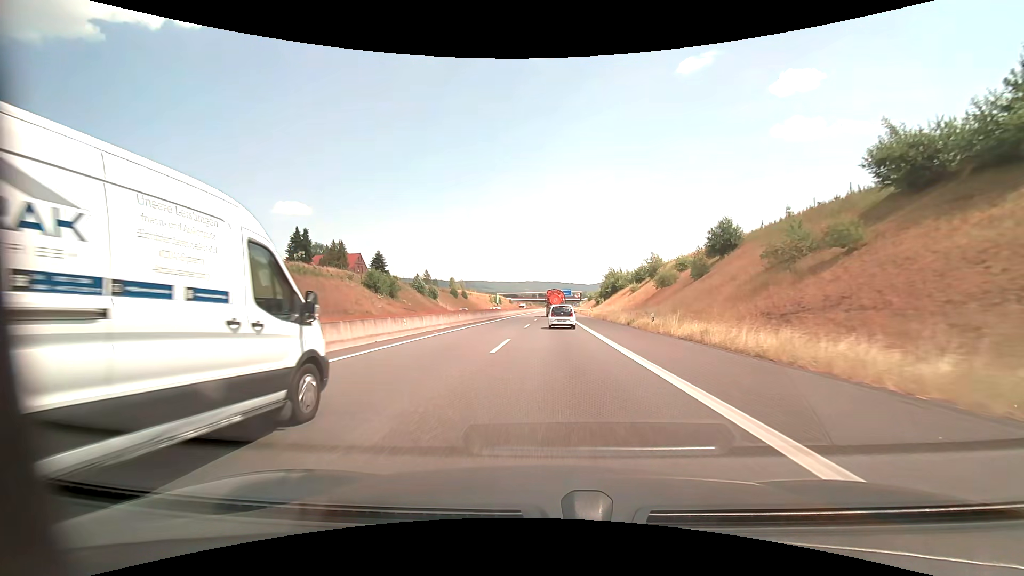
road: motorway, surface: asphalt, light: Day
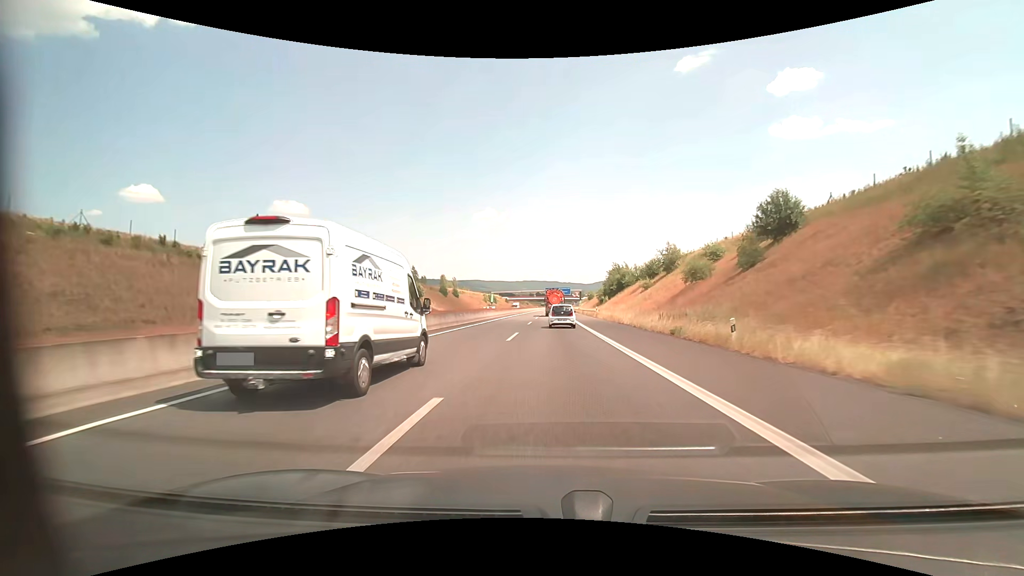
(0.0, +13.2) m; 0°
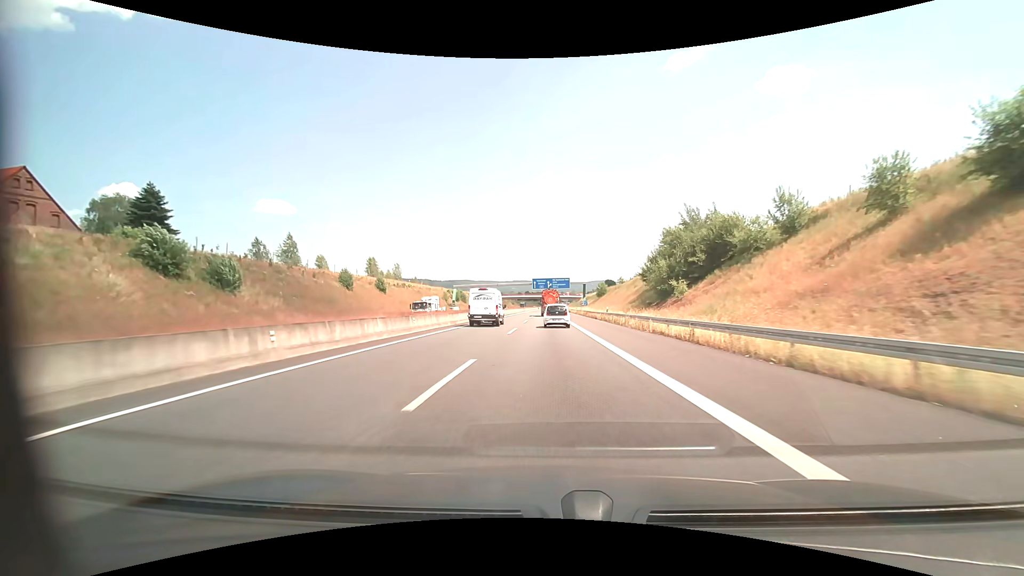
(+0.8, +67.5) m; +1°
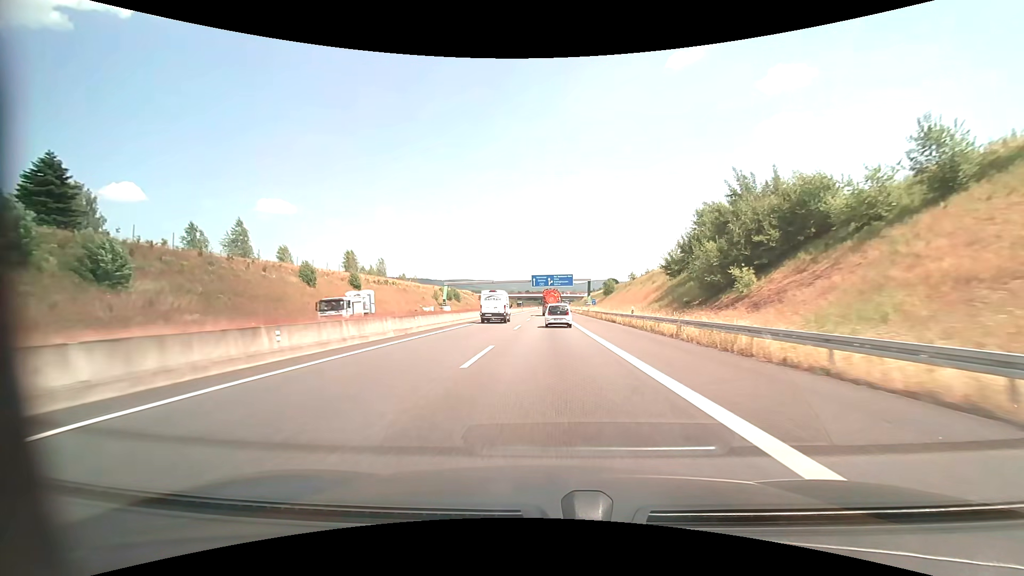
(0.0, +13.7) m; 0°
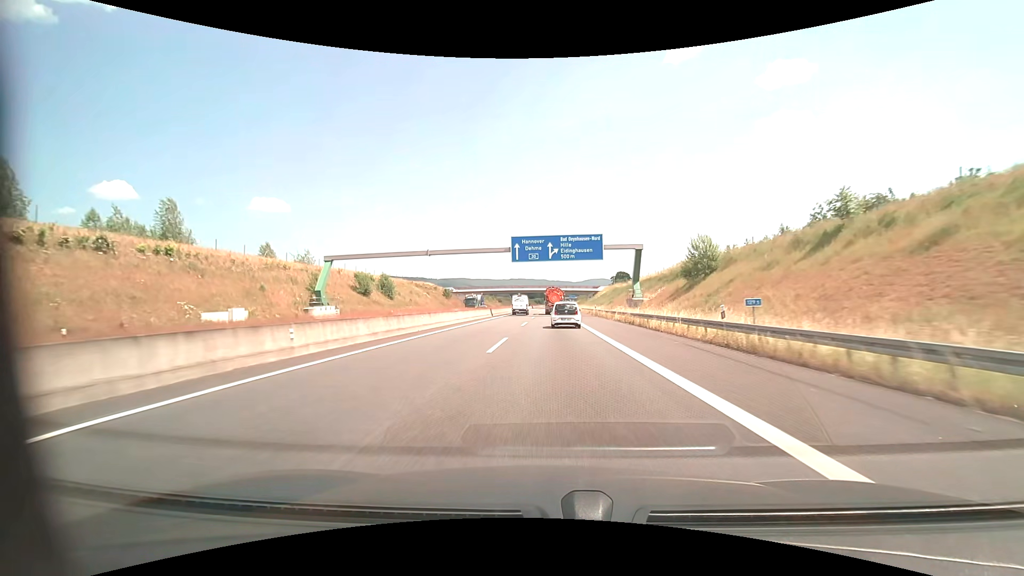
(0.0, +69.5) m; 0°
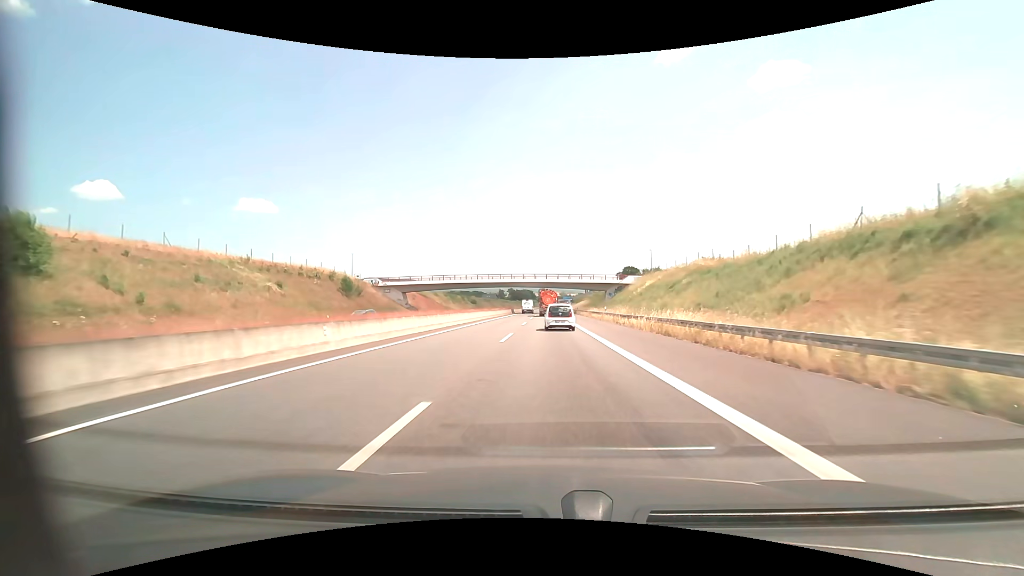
(+0.5, +67.3) m; +1°
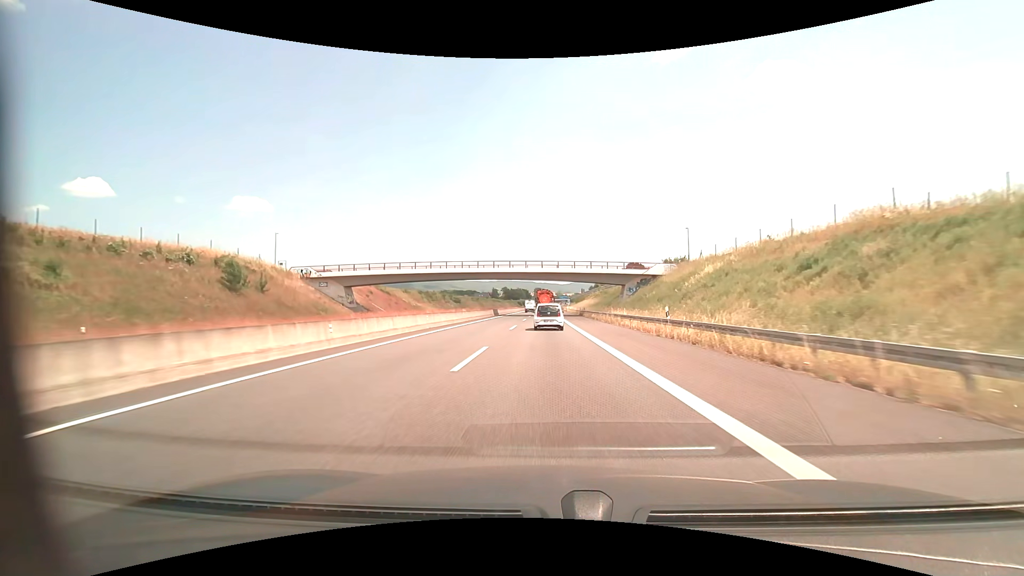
(0.0, +26.9) m; 0°
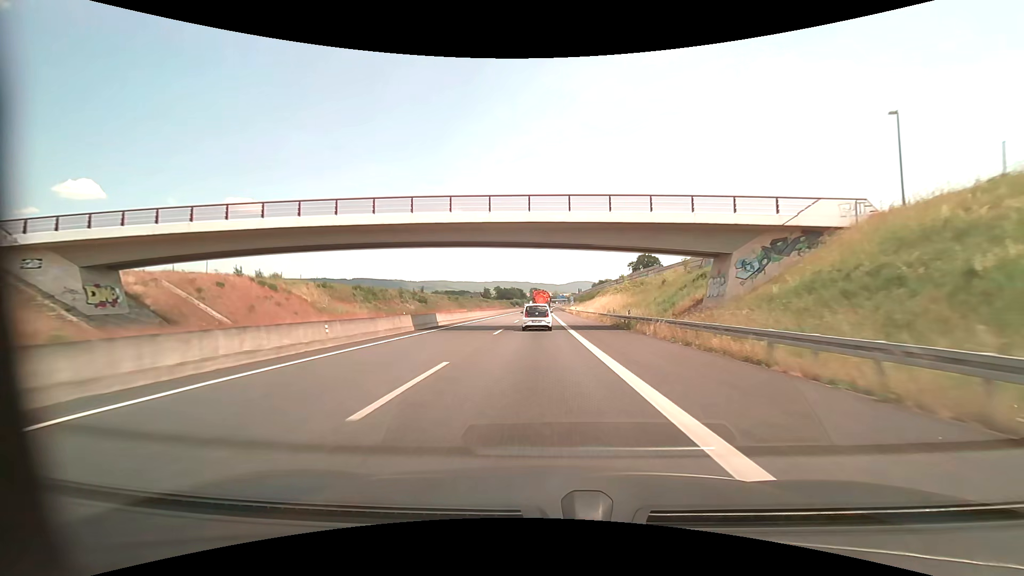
(+0.2, +41.1) m; +1°
(0, +10) (0, +20) (0, +30) (0, +40) (-1, +50) (-1, +60) (-1, +70) (-1, +80) (-1, +90) (-1, +100) m
